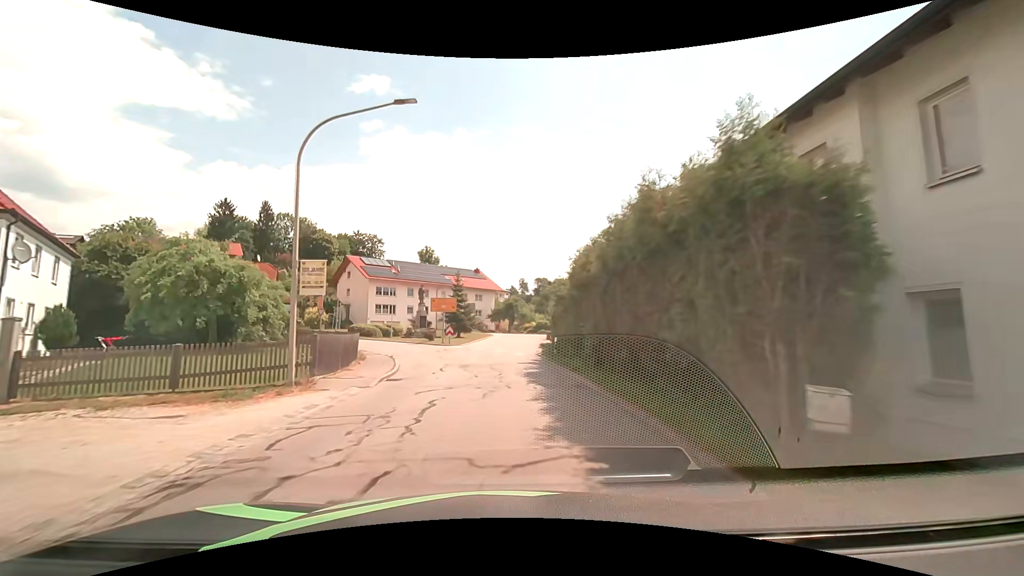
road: tertiary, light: Day
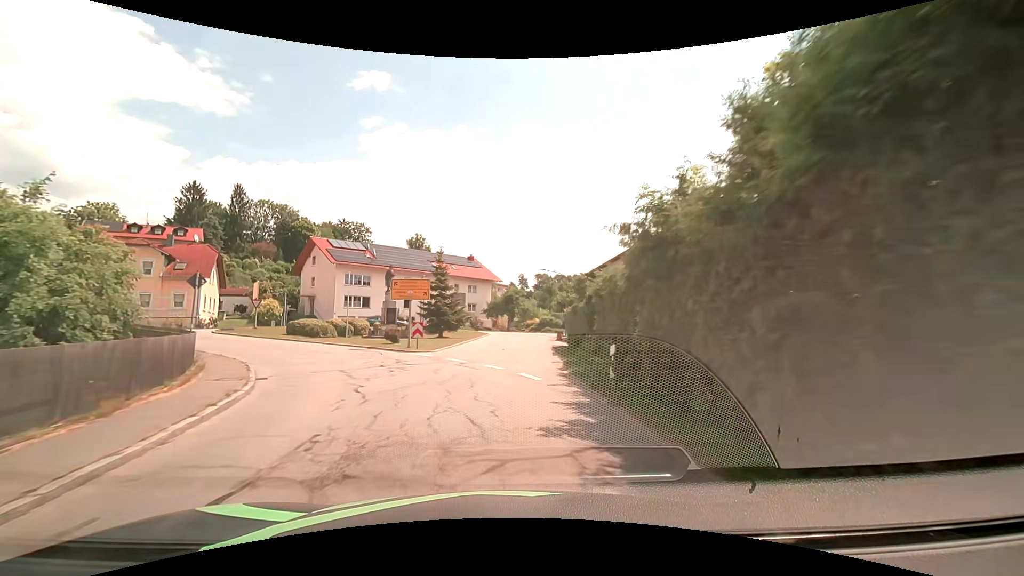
(0.0, +13.2) m; 0°
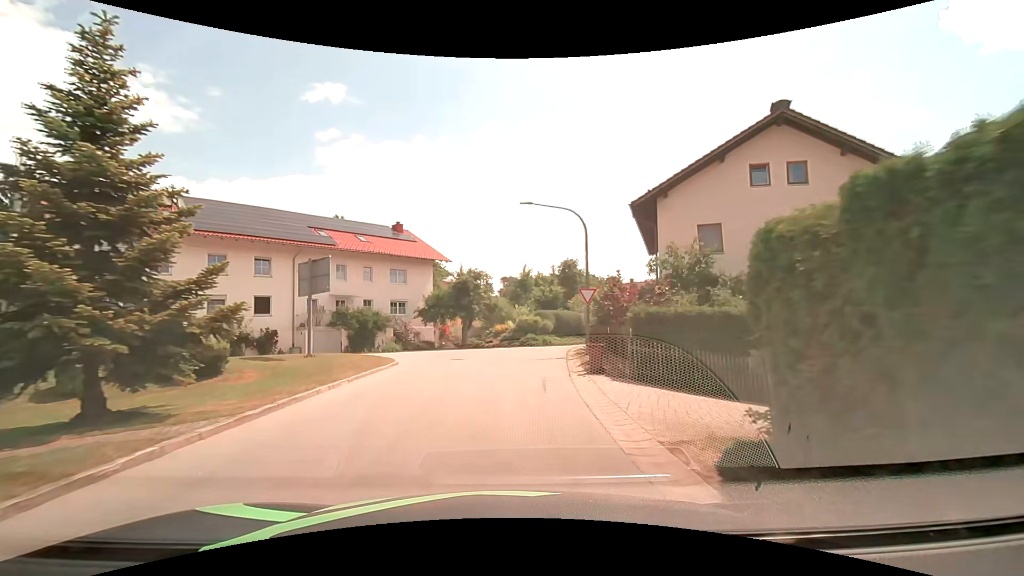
(+0.9, +29.8) m; +4°
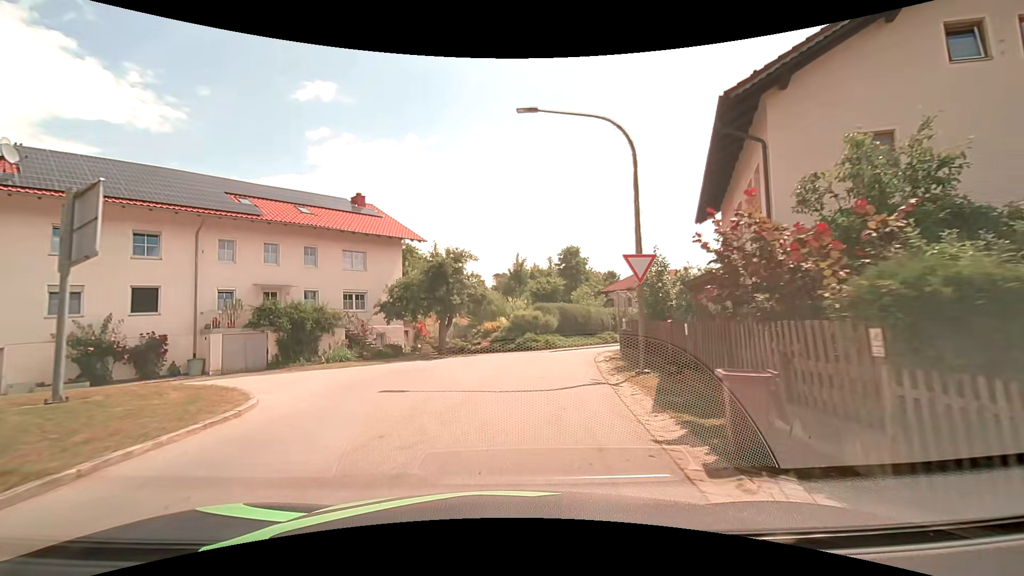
(+0.1, +9.7) m; +1°
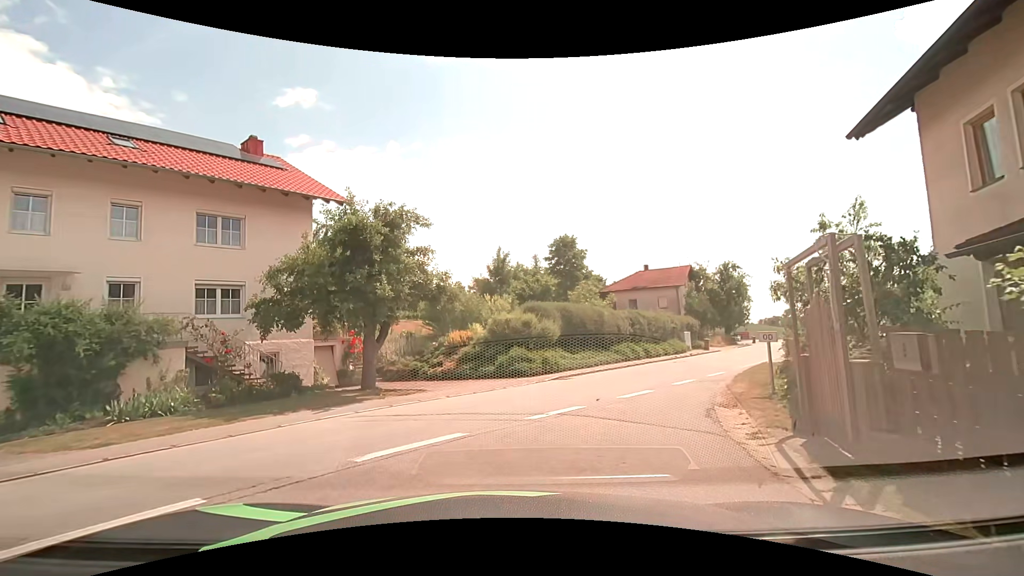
(+0.2, +12.1) m; +4°
(+1, +10) (+5, +19) (+10, +28) (+15, +36) (+21, +44) (+26, +53) (+32, +61) (+37, +70) (+42, +78) (+47, +87) m
